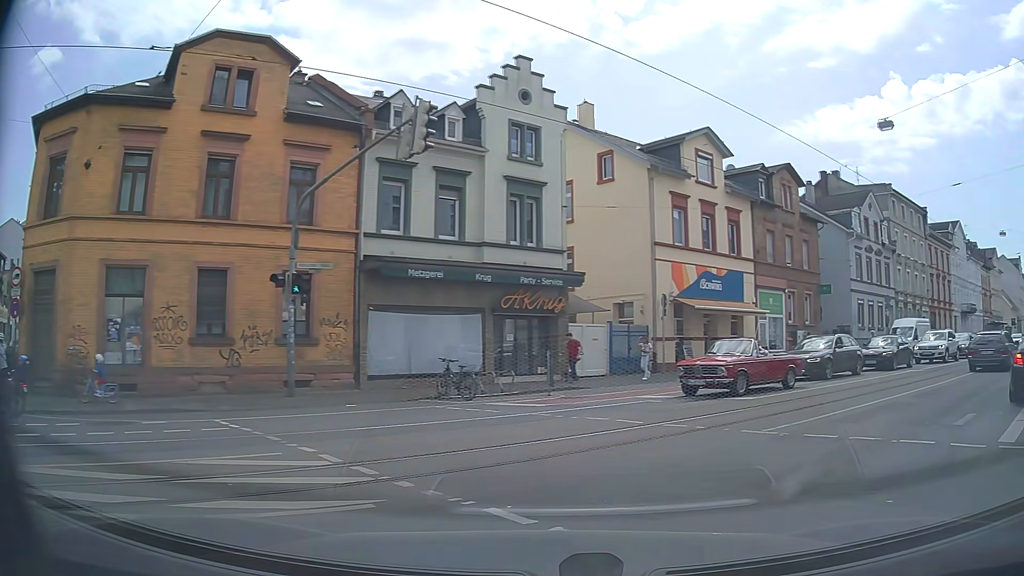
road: unclassified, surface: asphalt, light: Day
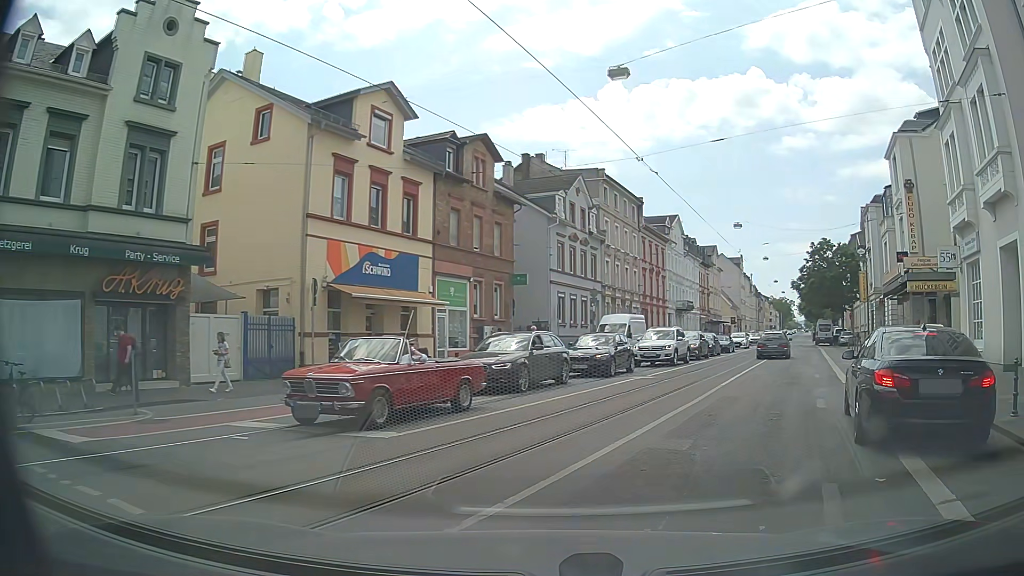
(+1.8, +5.7) m; +27°
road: secondary
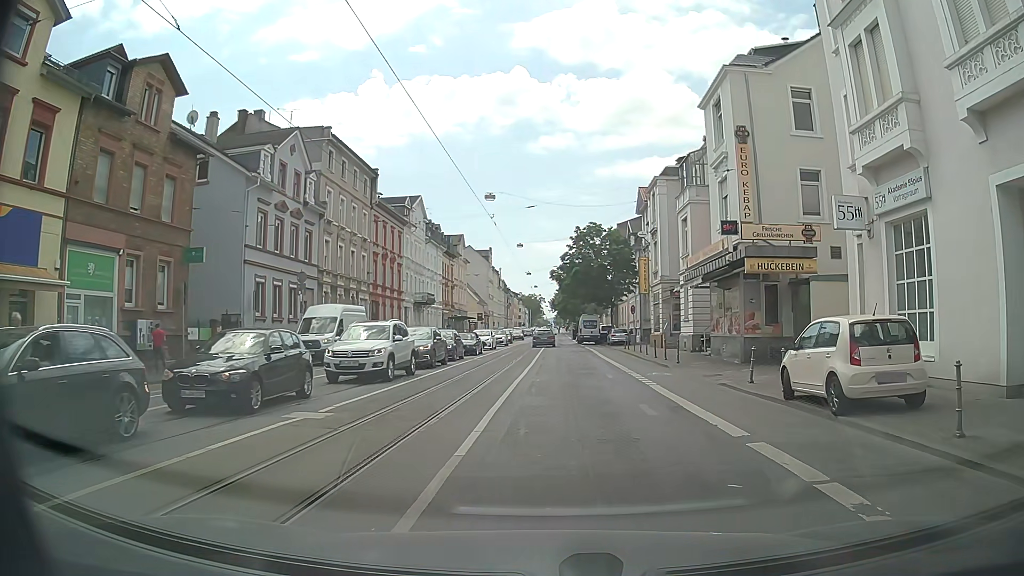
(+2.5, +10.1) m; +22°
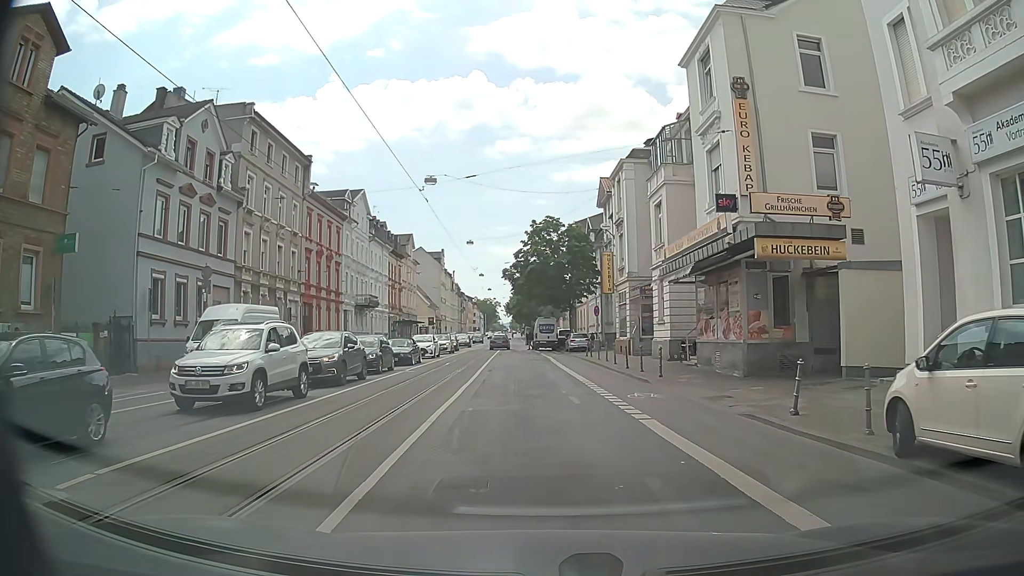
(+0.3, +6.0) m; +4°
